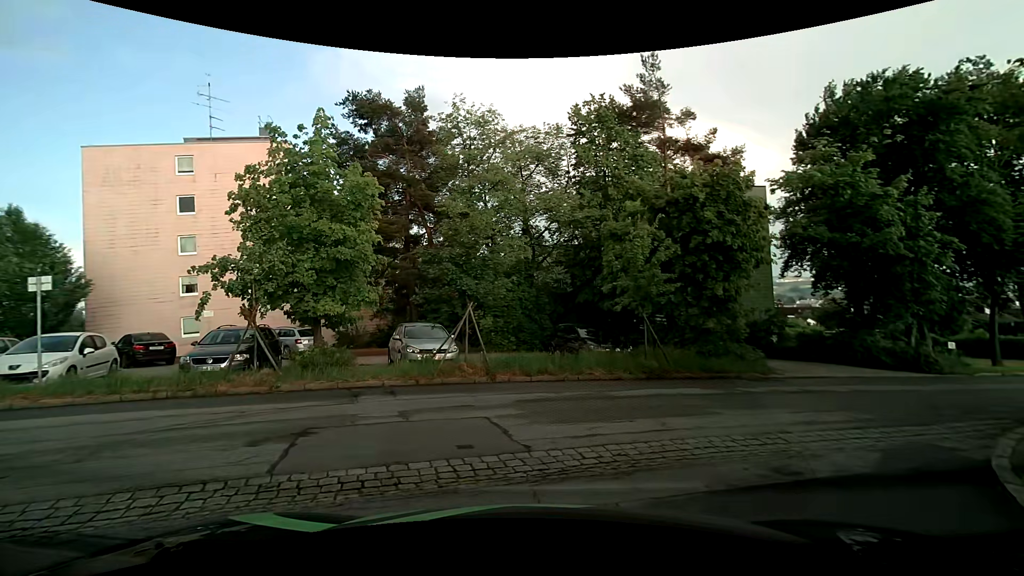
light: Day
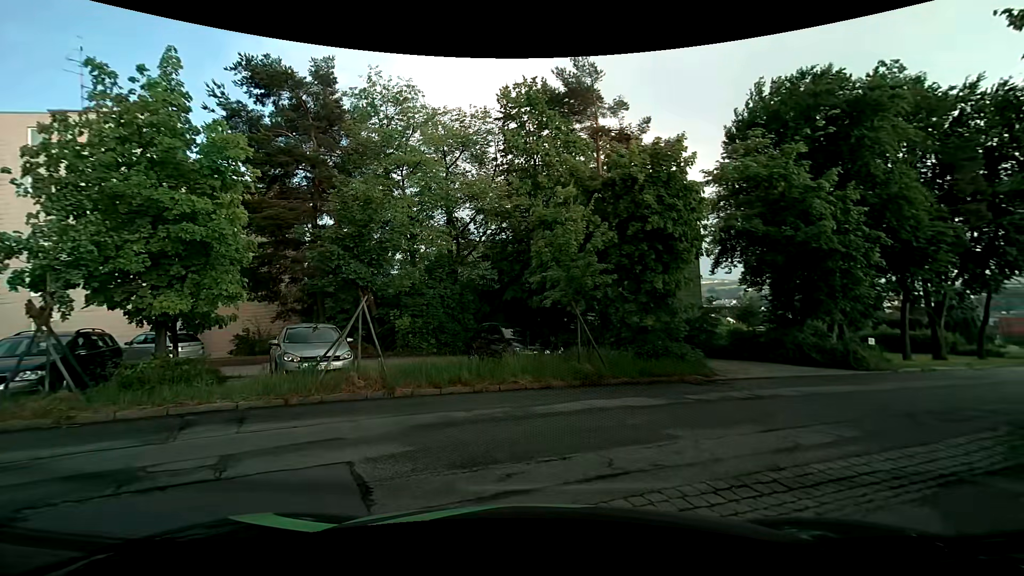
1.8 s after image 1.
(+0.3, +2.5) m; +7°
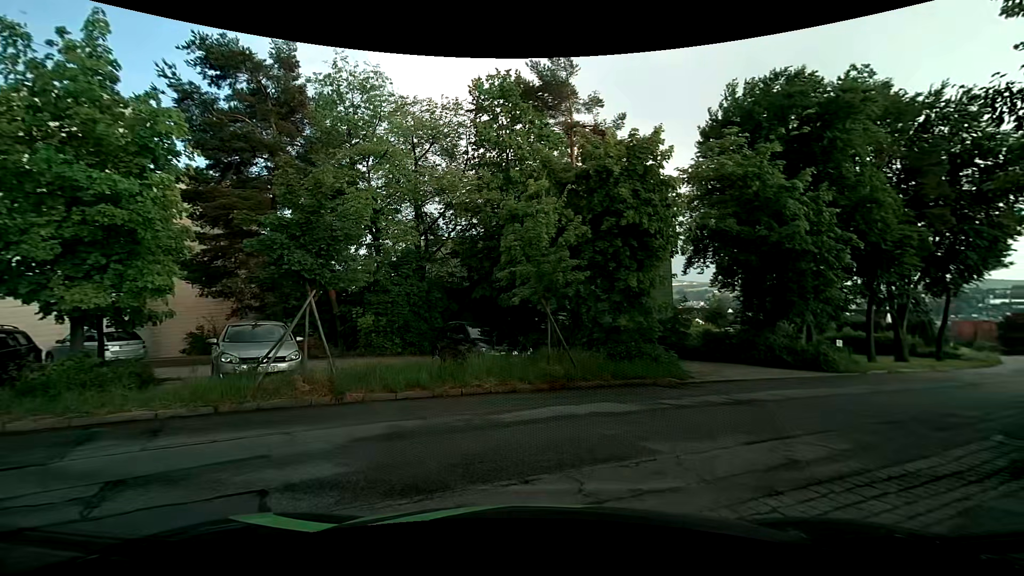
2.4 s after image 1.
(+0.1, +0.9) m; +5°
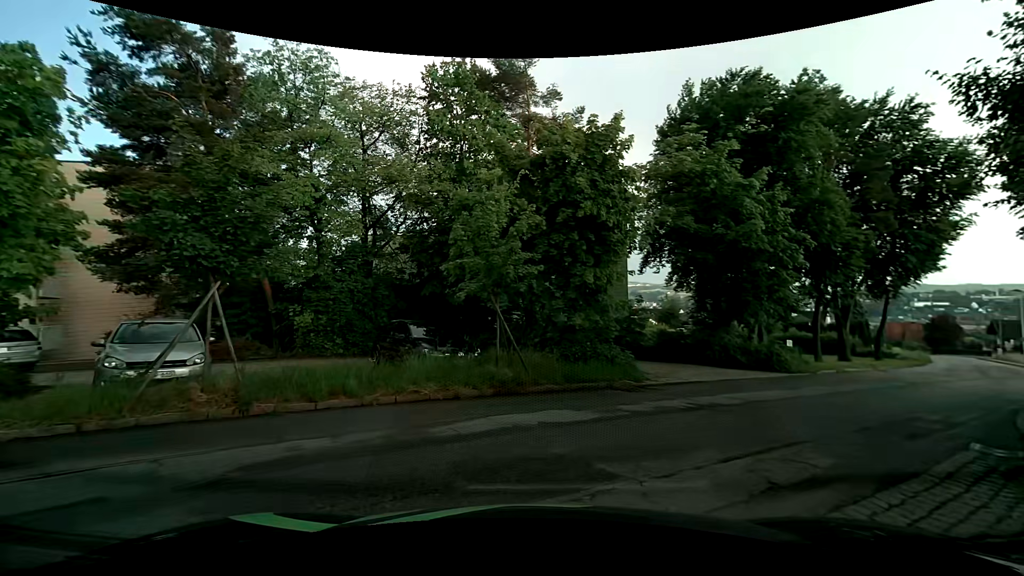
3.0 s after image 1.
(+0.1, +1.2) m; +5°
